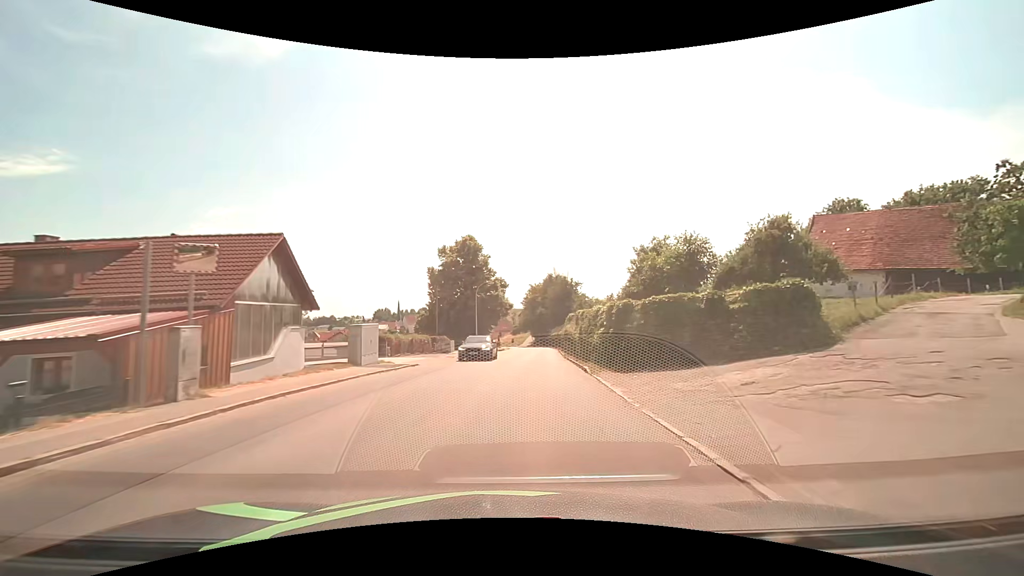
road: tertiary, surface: asphalt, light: Day
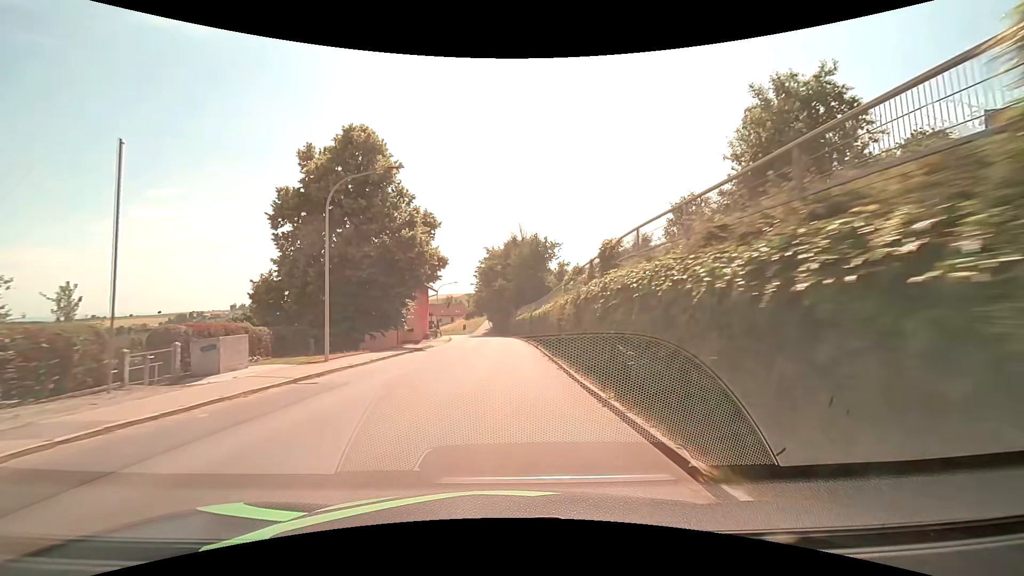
(+1.9, +31.7) m; +5°
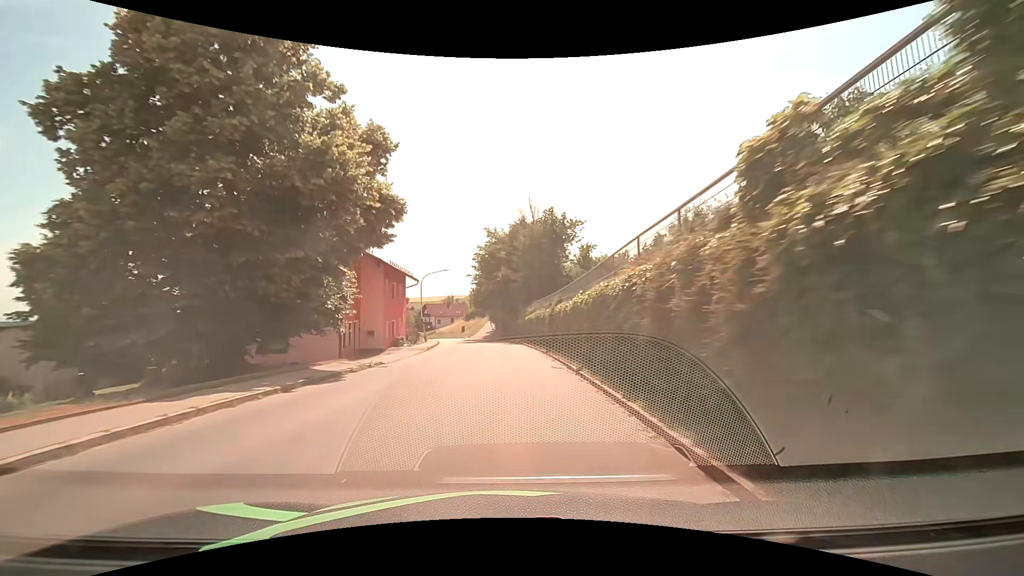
(-0.1, +15.8) m; -1°
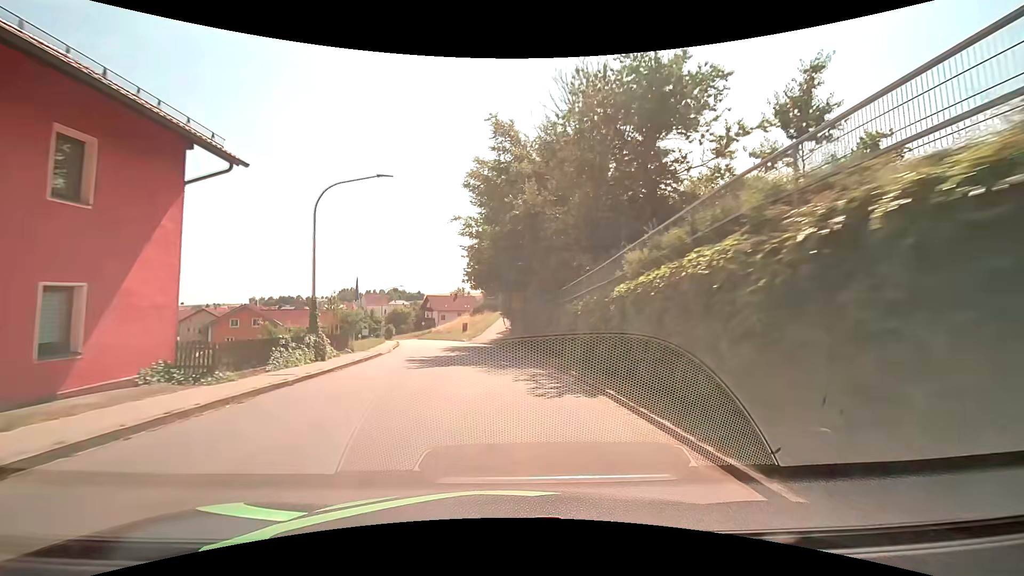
(-0.3, +30.9) m; -2°
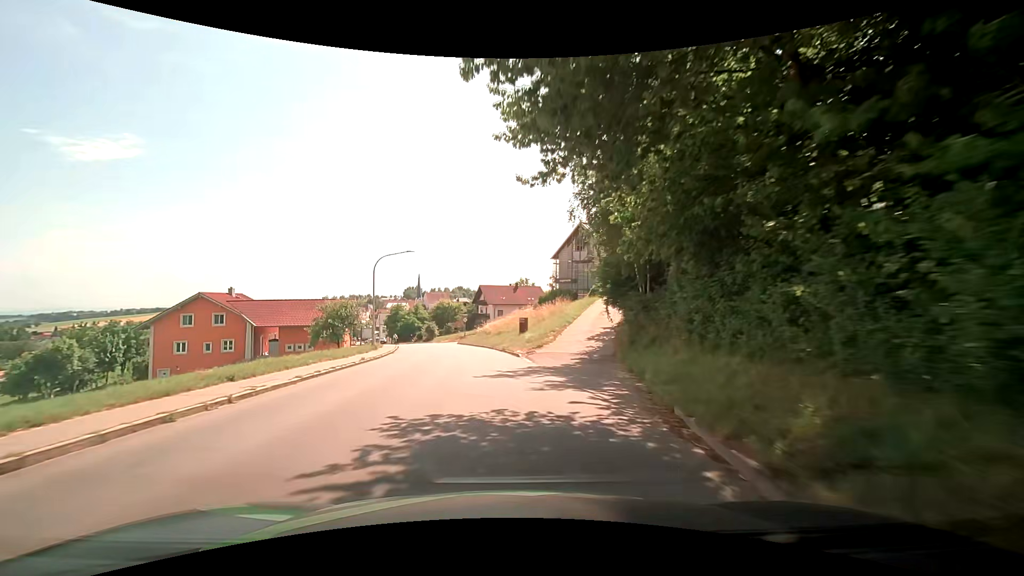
(-1.7, +30.4) m; -8°
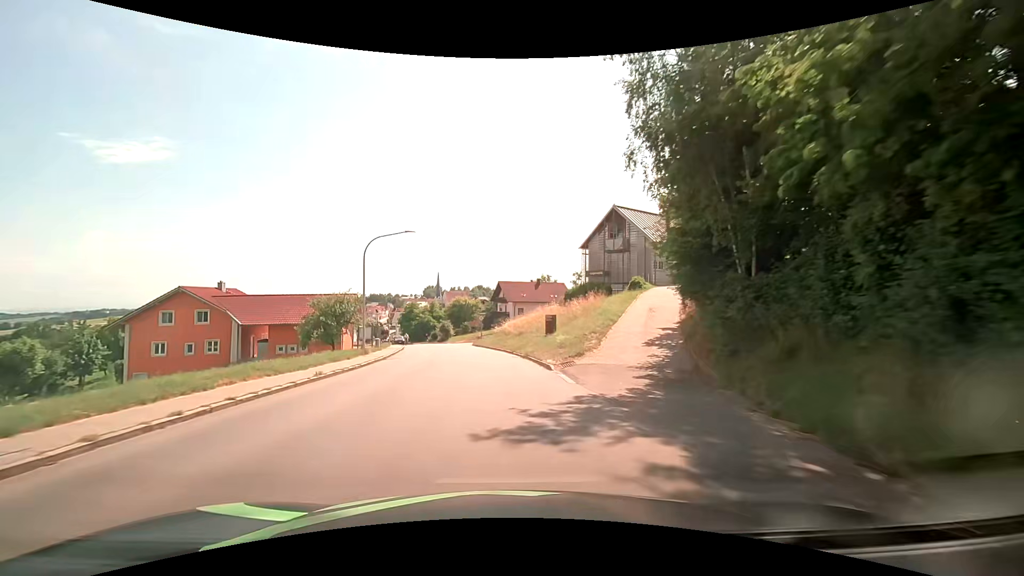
(-0.1, +7.6) m; -2°
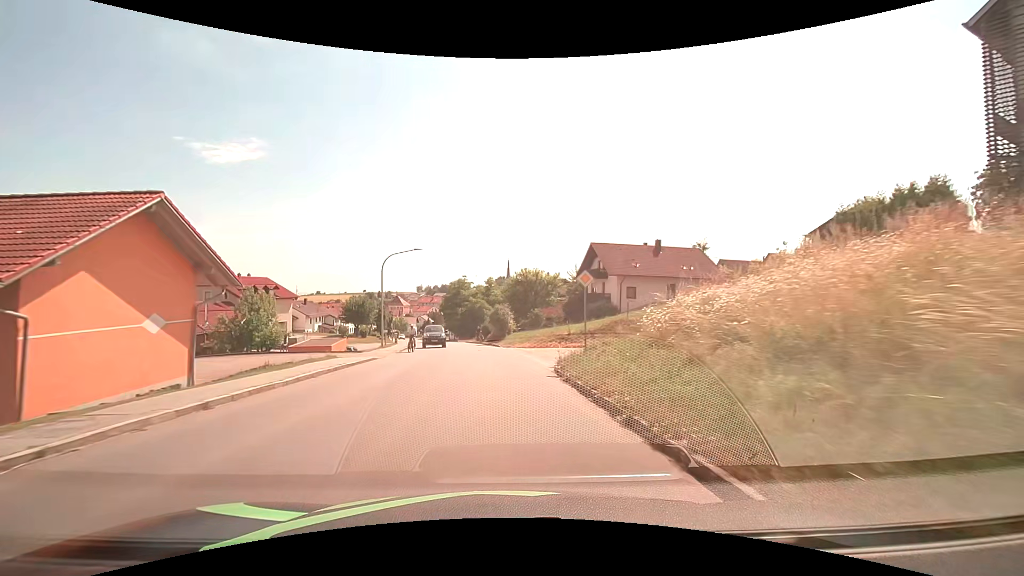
(-2.3, +38.2) m; -8°
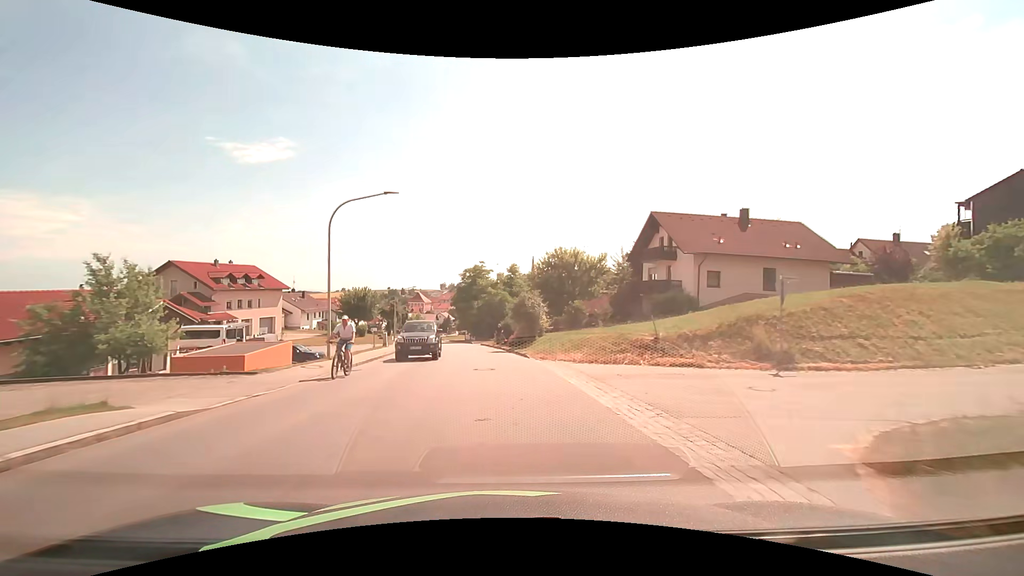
(-0.4, +15.3) m; -3°
(0, +10) (-1, +20) (-2, +30) (-3, +40) (-5, +50) (-6, +60) (-8, +69) (-11, +79) (-13, +89) (-15, +99) m
